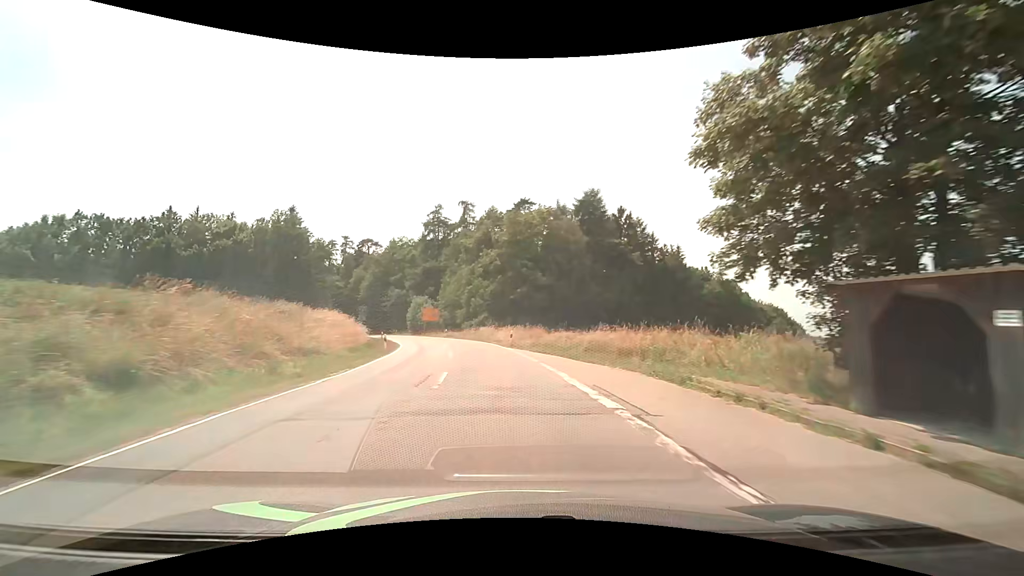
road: tertiary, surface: asphalt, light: Day
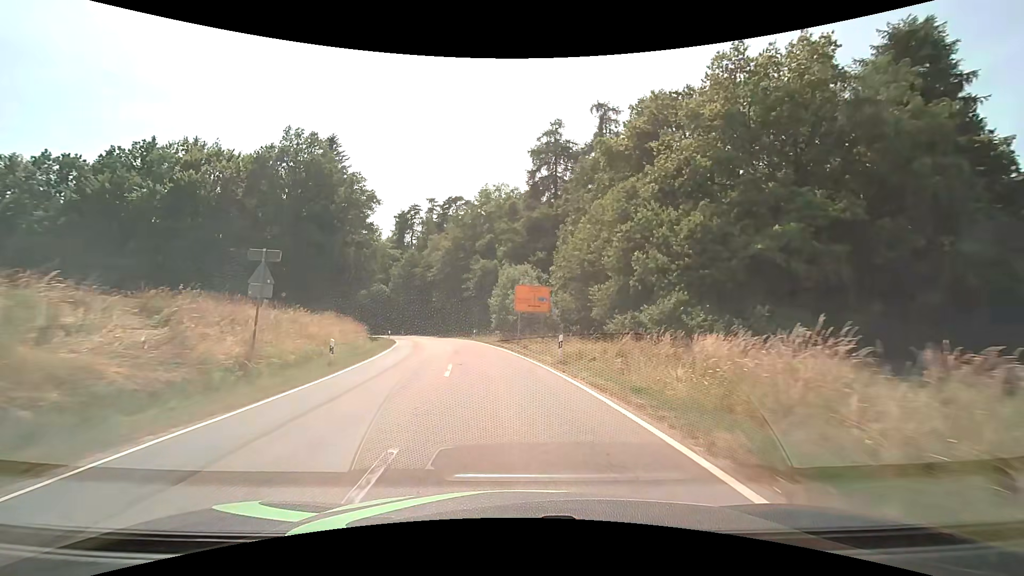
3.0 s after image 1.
(-5.5, +43.9) m; -15°
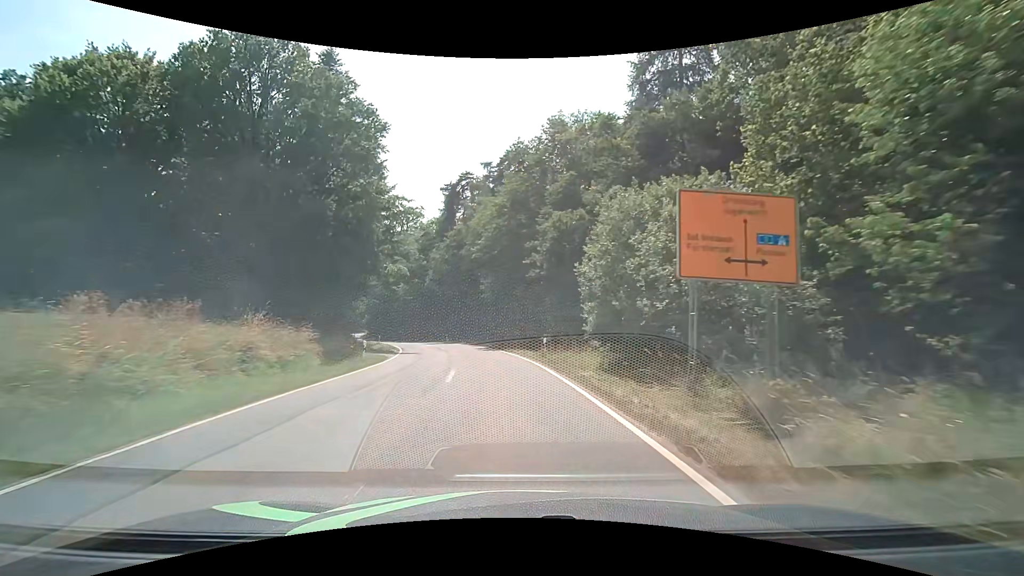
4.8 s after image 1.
(-1.7, +24.7) m; -8°
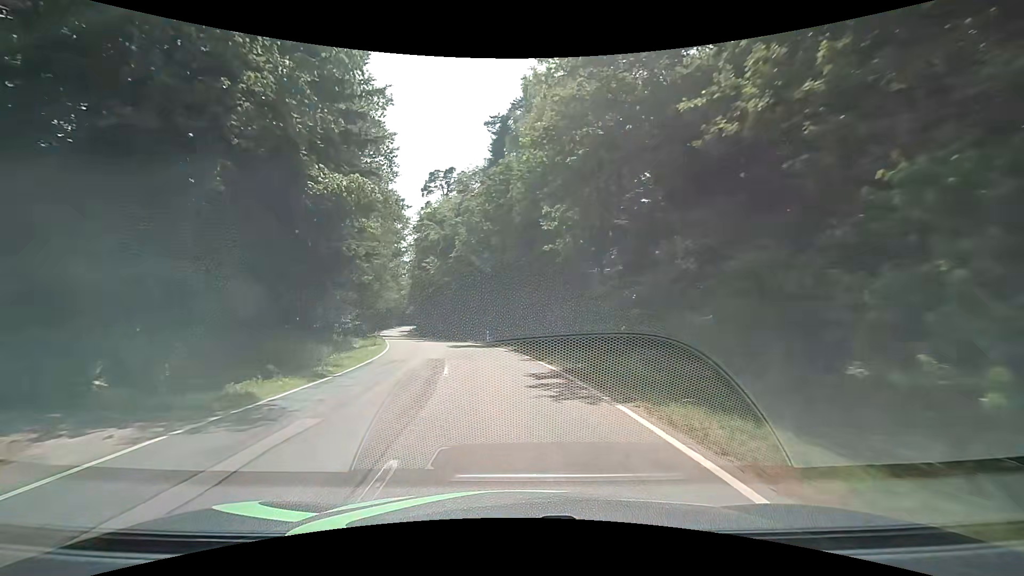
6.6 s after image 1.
(-1.5, +23.6) m; -7°
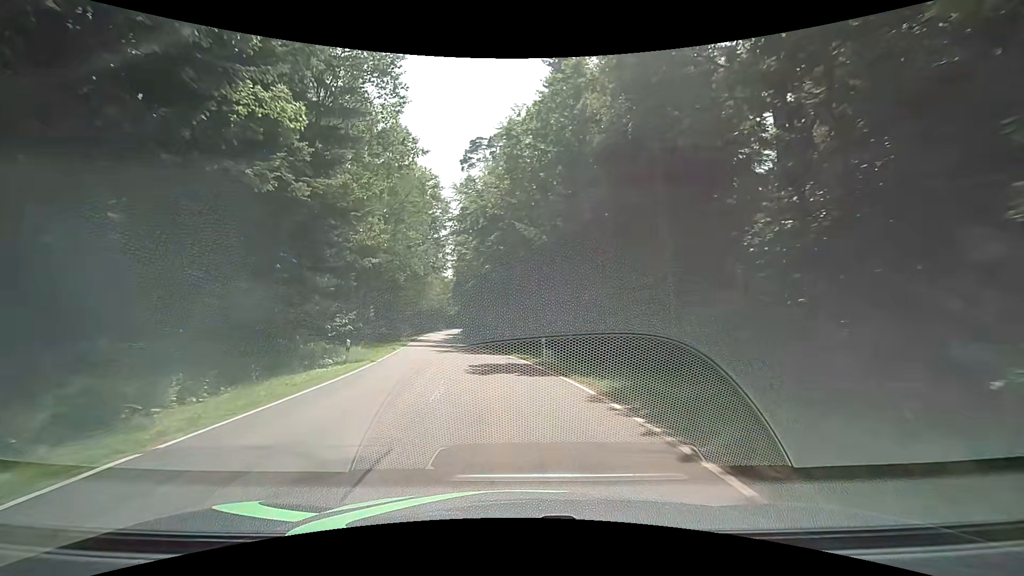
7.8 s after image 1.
(-0.8, +15.2) m; -6°
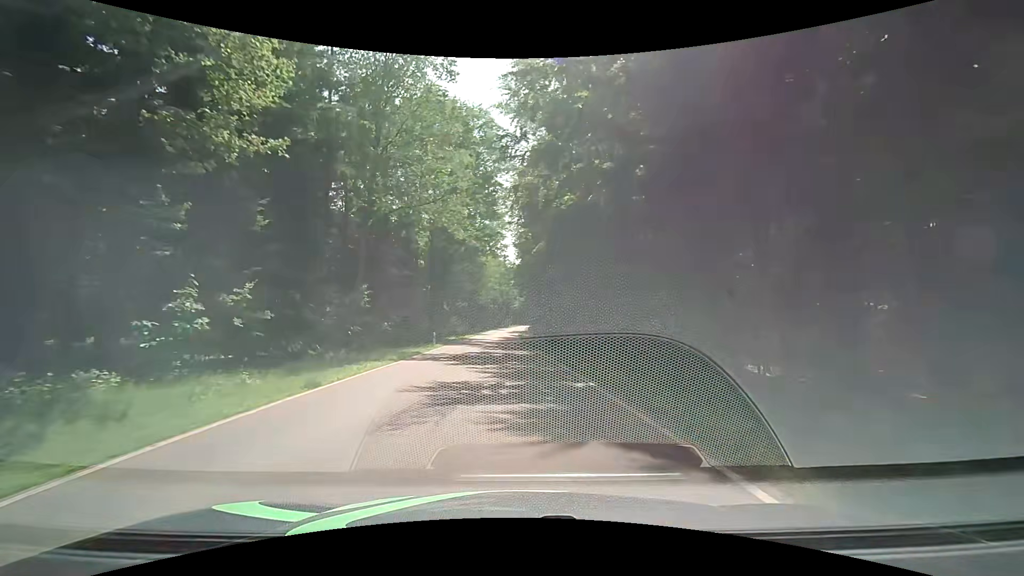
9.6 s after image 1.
(-1.7, +22.2) m; -10°
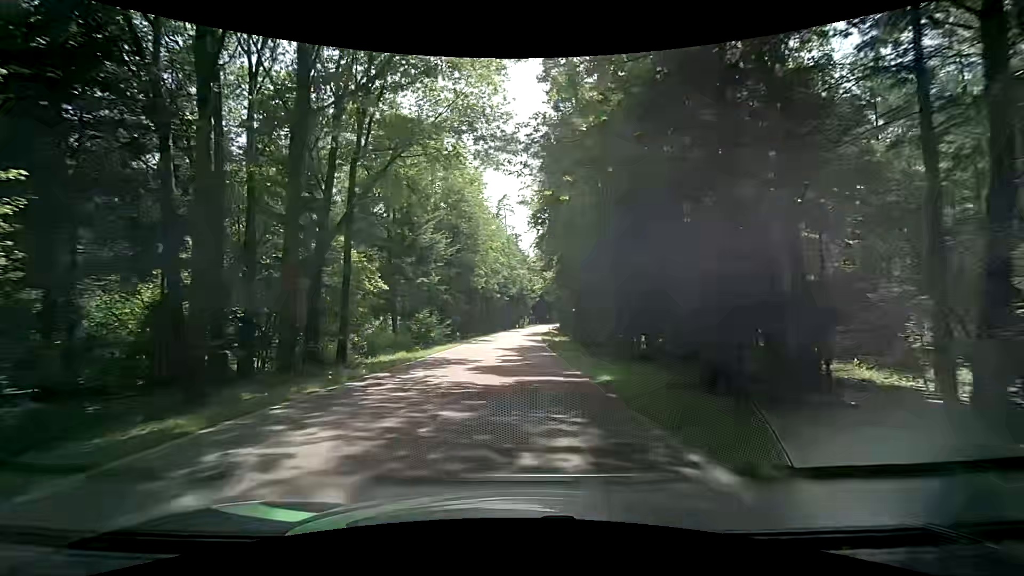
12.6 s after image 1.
(+0.1, +38.6) m; -1°
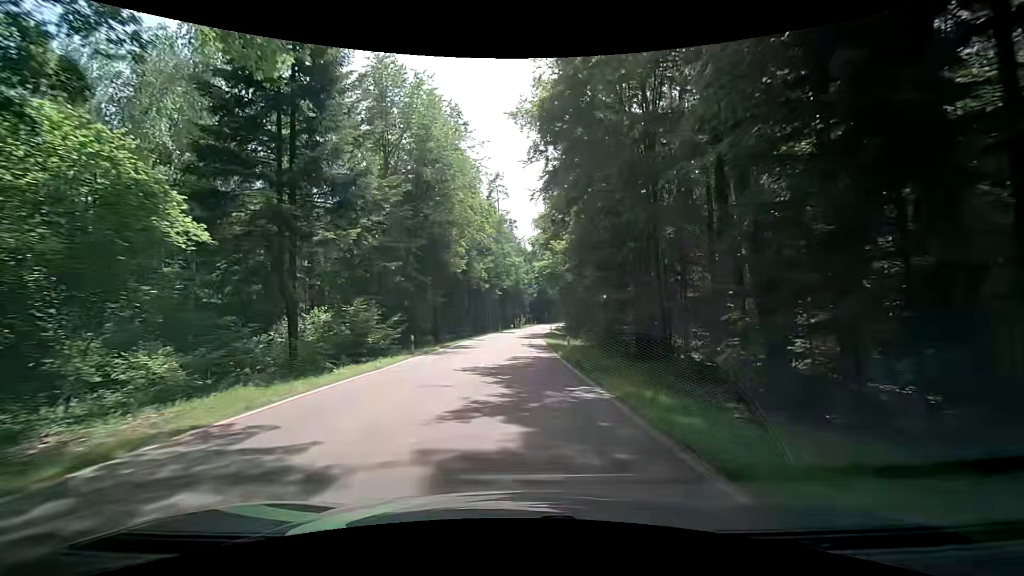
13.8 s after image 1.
(+0.3, +17.0) m; 0°
(0, +10) (+1, +20) (+1, +30) (+1, +40) (+2, +50) (+3, +60) (+4, +70) (+5, +80) (+6, +90) (+8, +100) m
